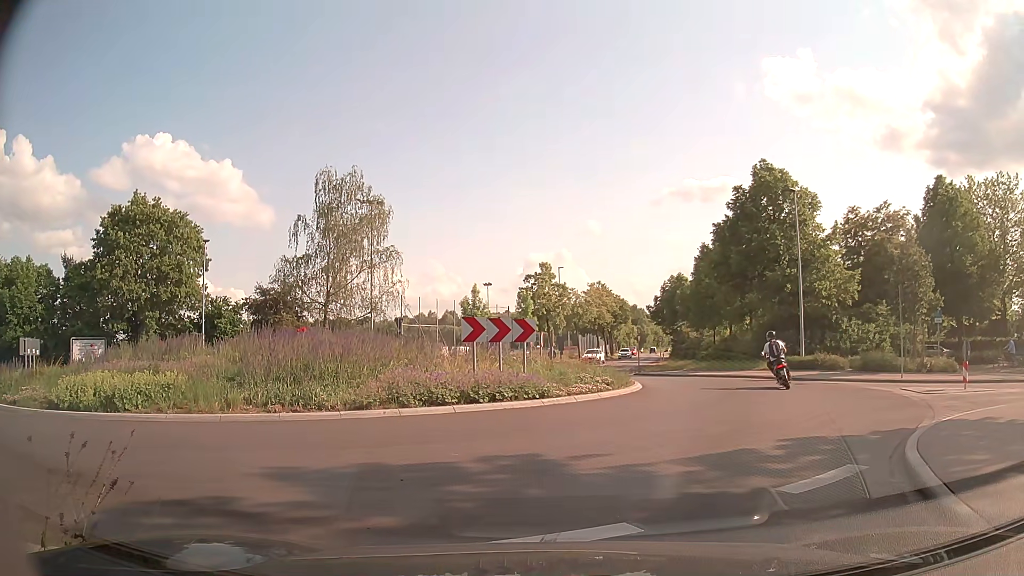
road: tertiary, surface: asphalt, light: Day
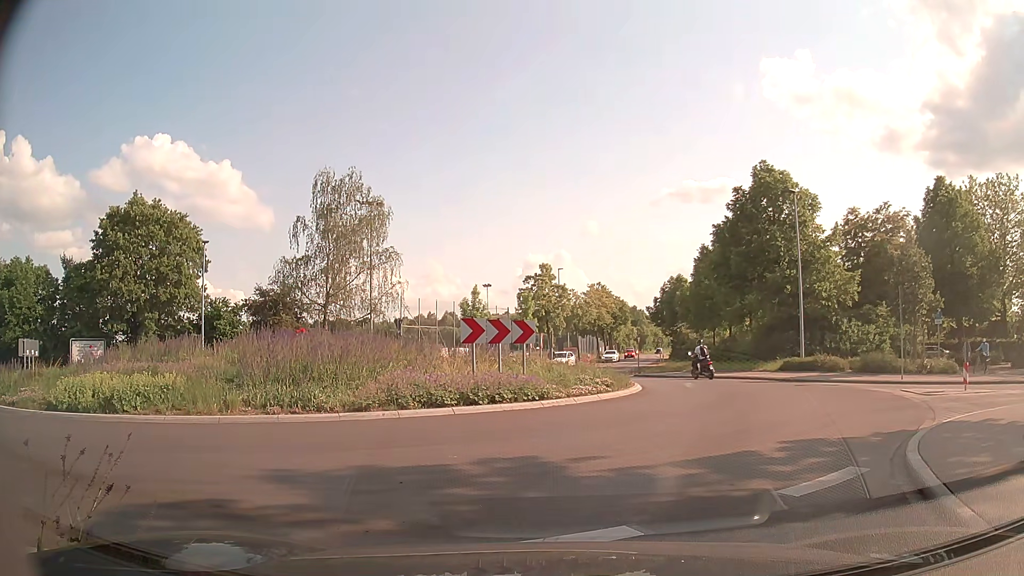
(0.0, +0.1) m; 0°
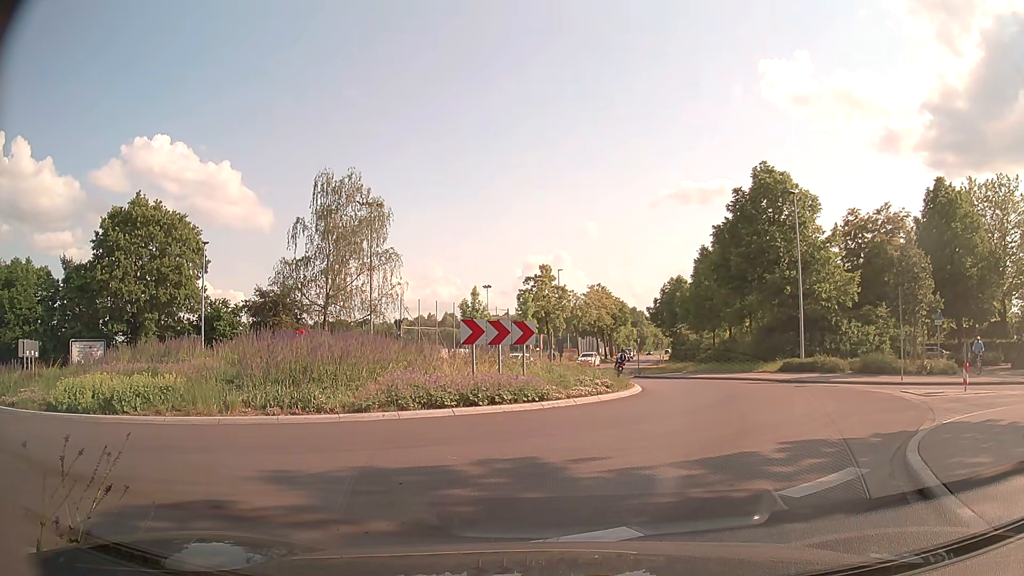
(0.0, 0.0) m; 0°
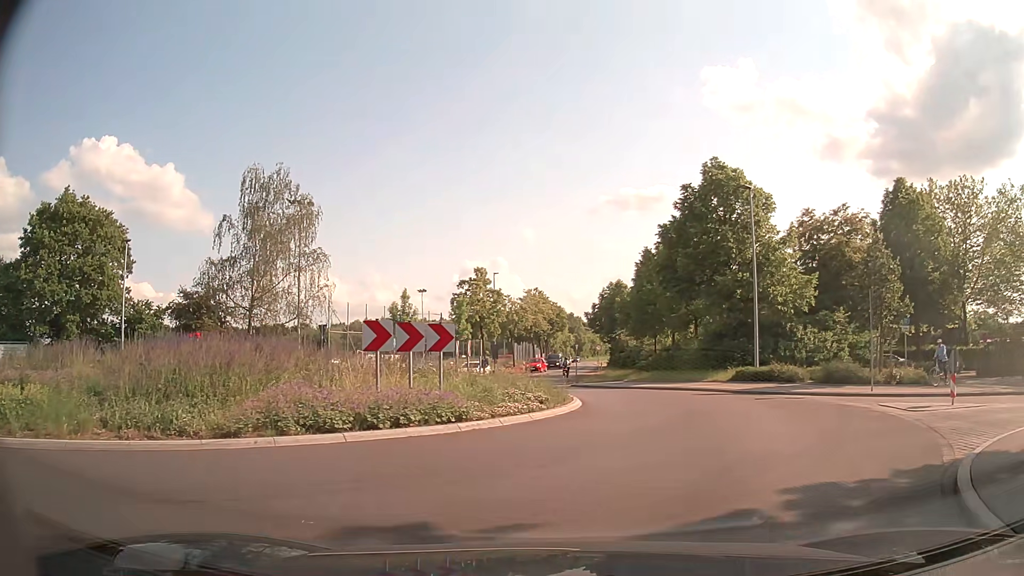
(+0.2, +2.9) m; +6°
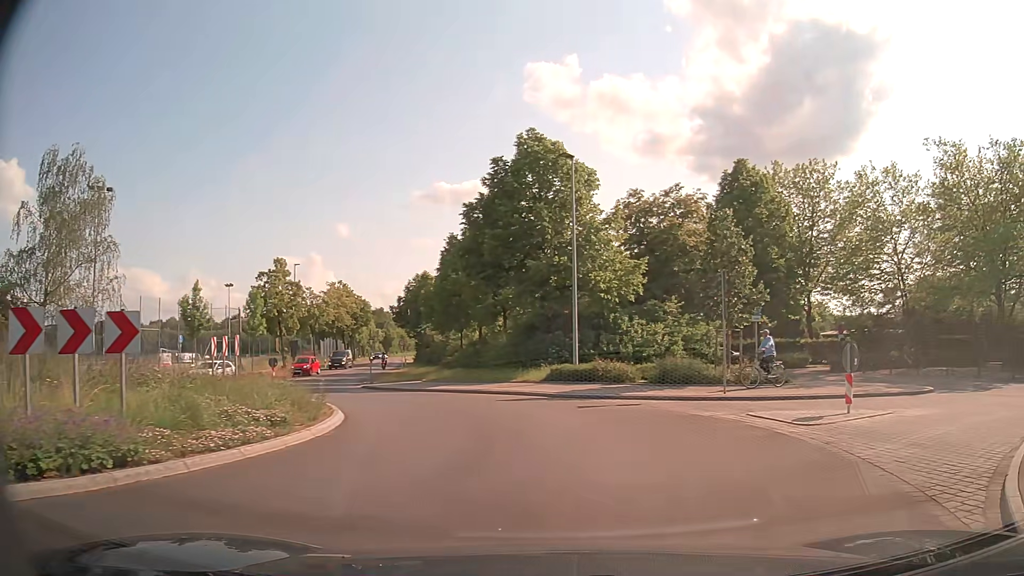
(+0.7, +4.4) m; +17°
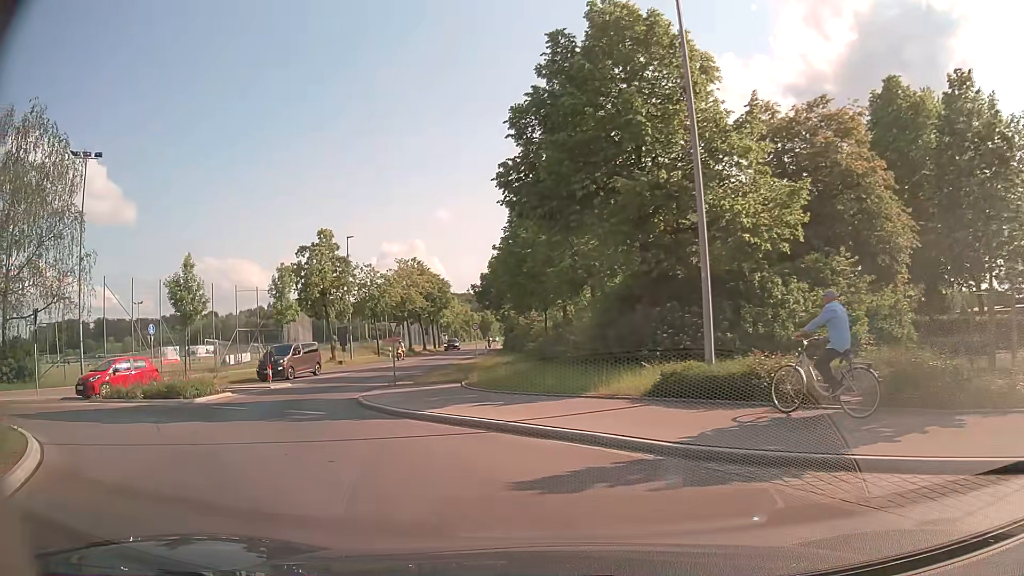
(+0.4, +12.1) m; -8°
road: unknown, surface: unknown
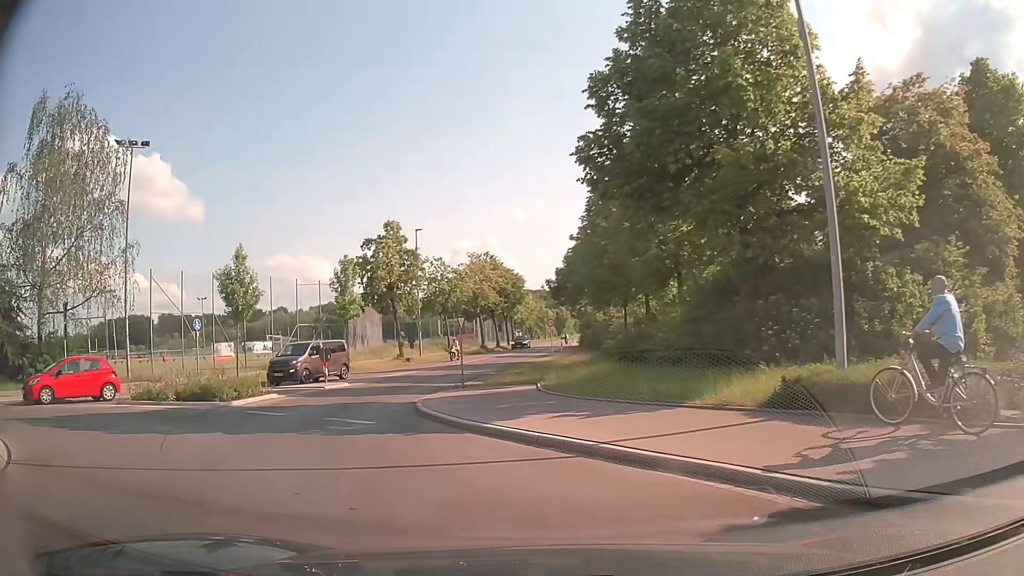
(-0.2, +2.4) m; -7°
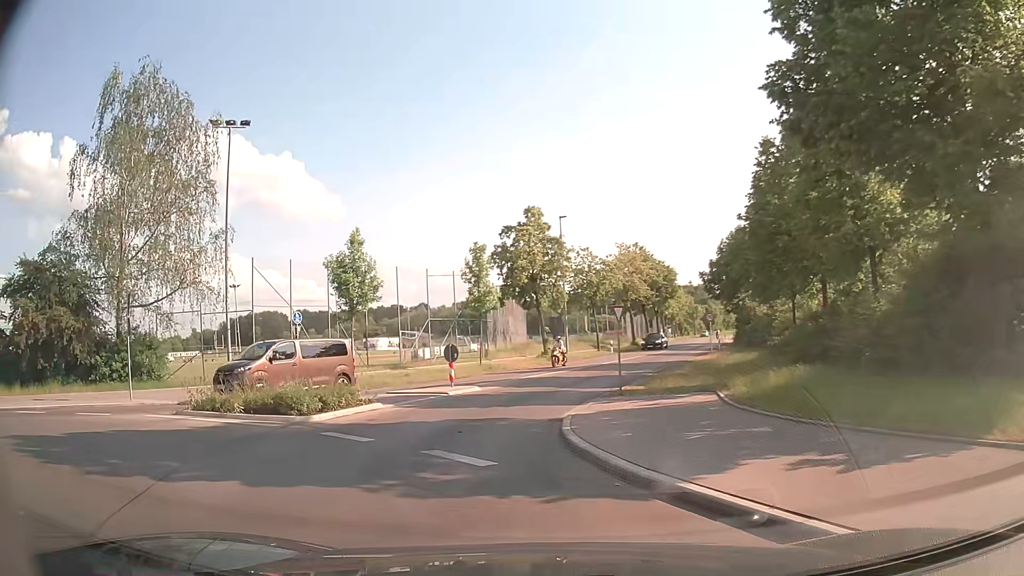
(-0.4, +4.5) m; -11°
(-2, +10) (-1, +20) (+2, +29) (+5, +39) (+8, +48) (+11, +58) (+14, +67) (+17, +77) (+19, +87) (+22, +96) m
